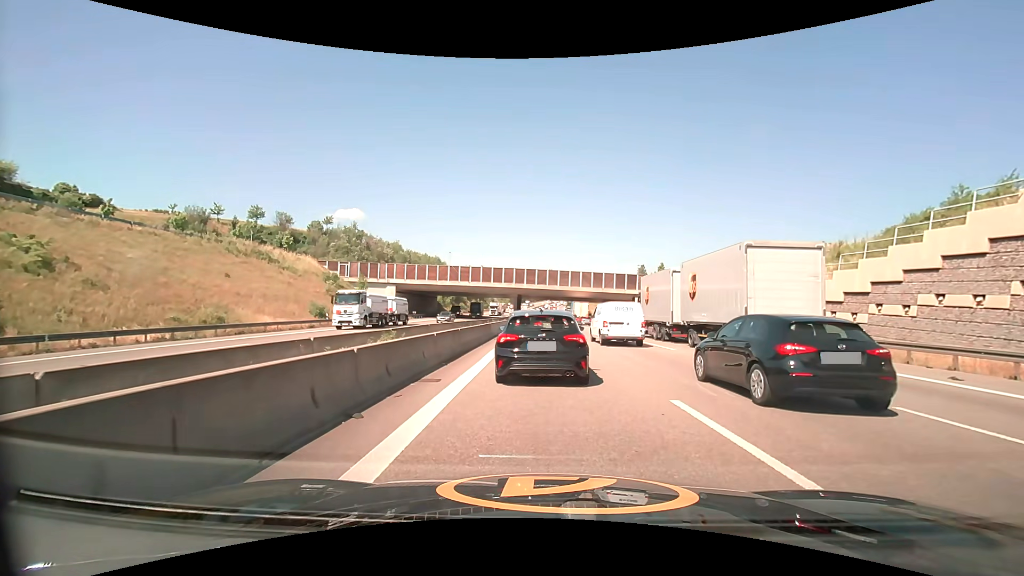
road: motorway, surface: asphalt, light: Day
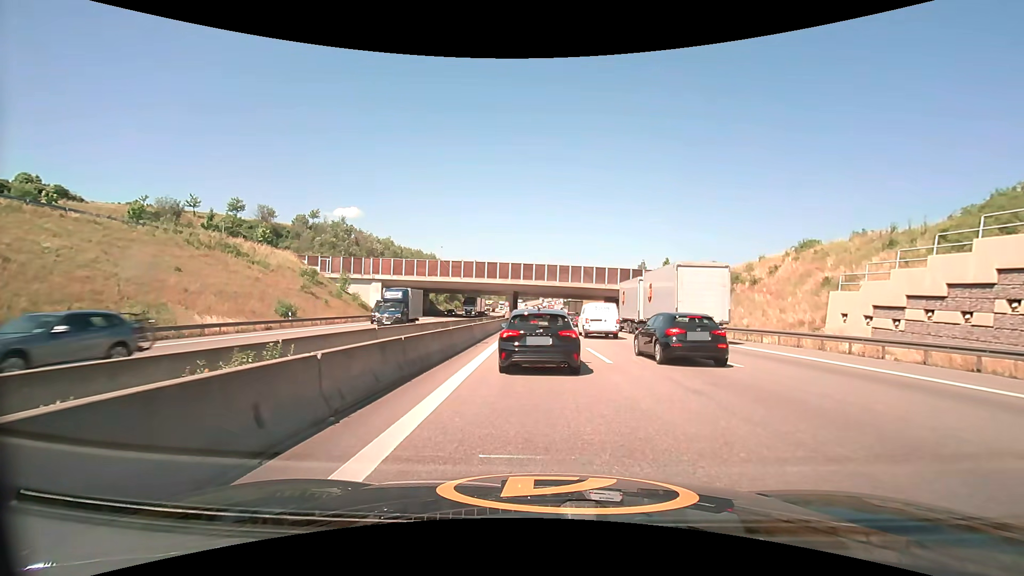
(-0.1, +7.1) m; -1°
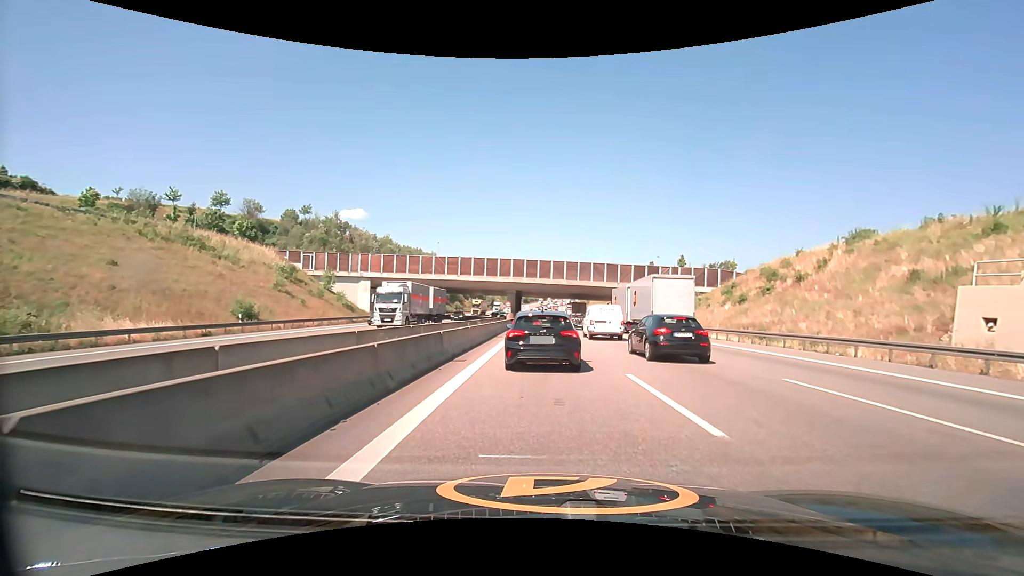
(0.0, +8.1) m; 0°
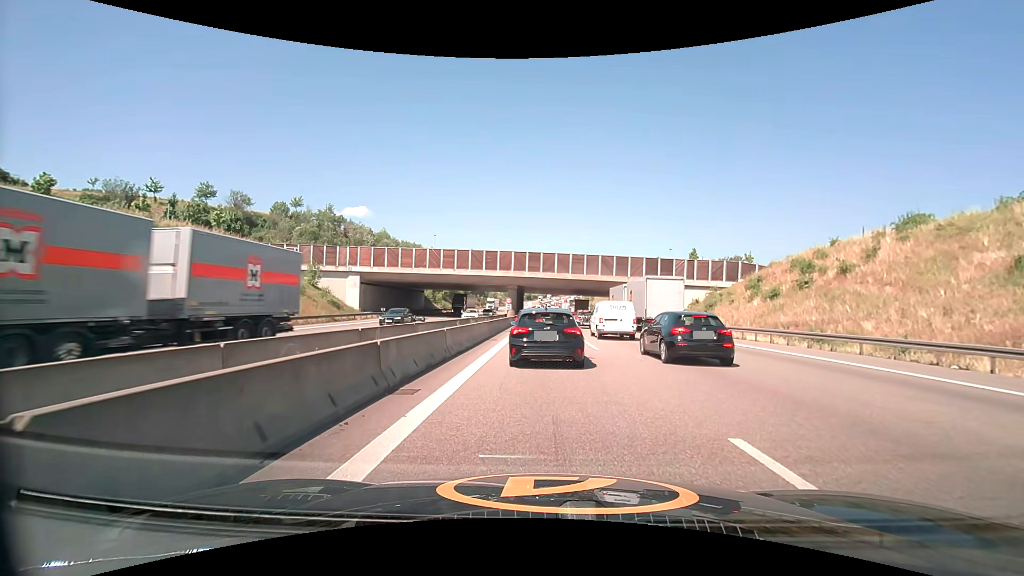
(0.0, +6.0) m; 0°
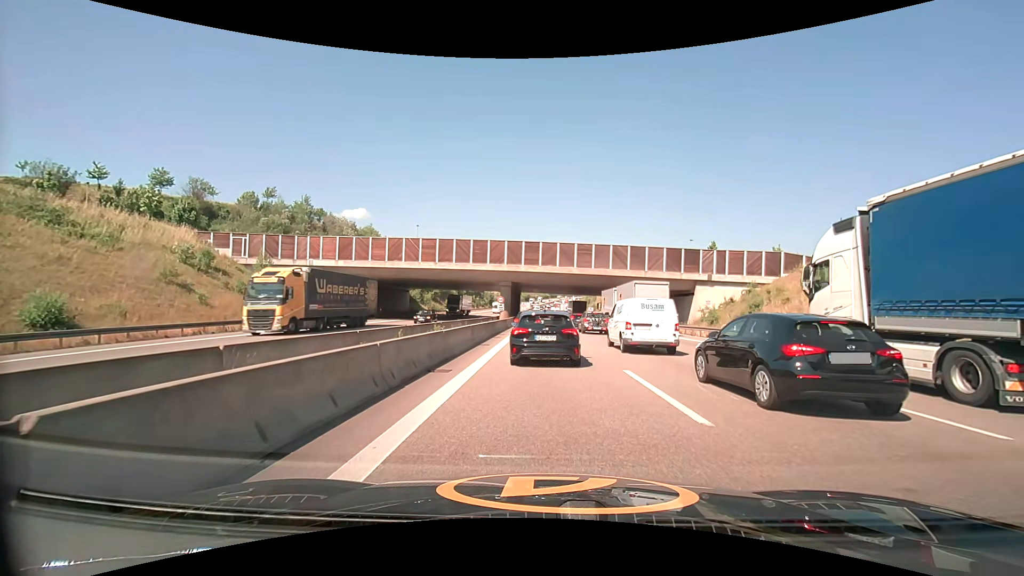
(0.0, +12.0) m; 0°
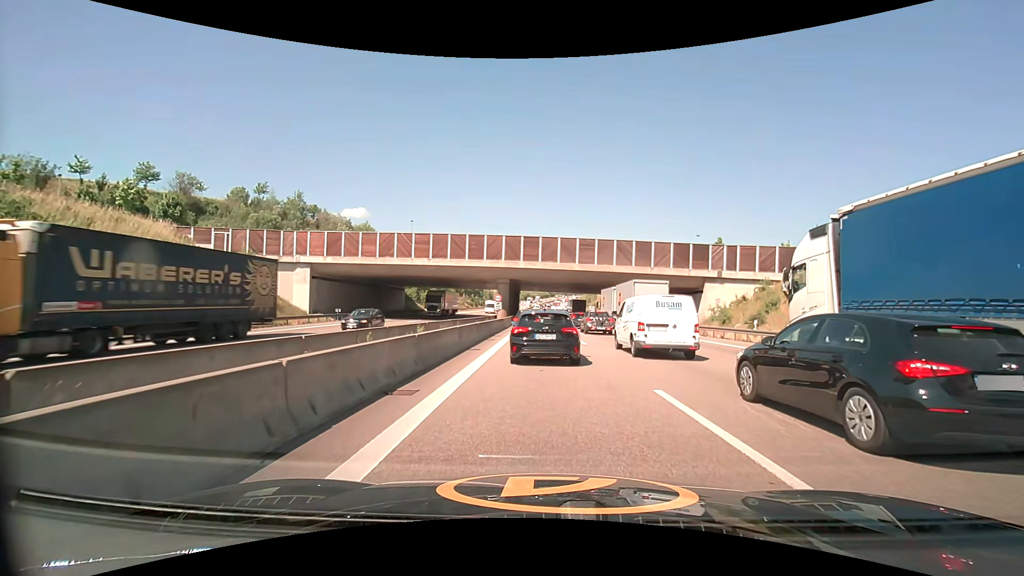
(0.0, +3.2) m; -1°
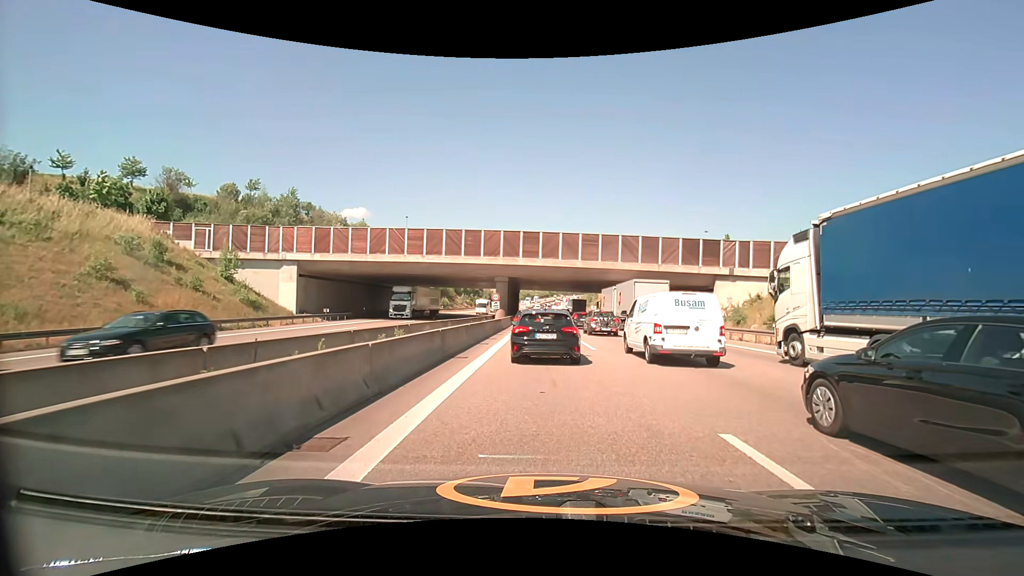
(0.0, +3.1) m; 0°
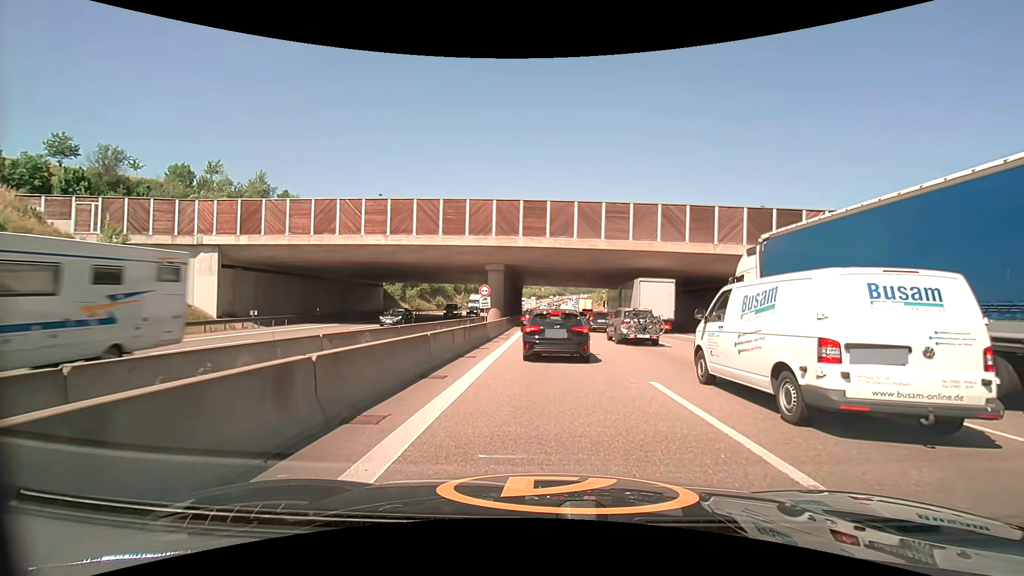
(0.0, +14.3) m; -1°
(0, +10) (0, +20) (0, +30) (0, +40) (0, +50) (+1, +60) (+1, +70) (+2, +80) (+2, +90) (+2, +100) m
